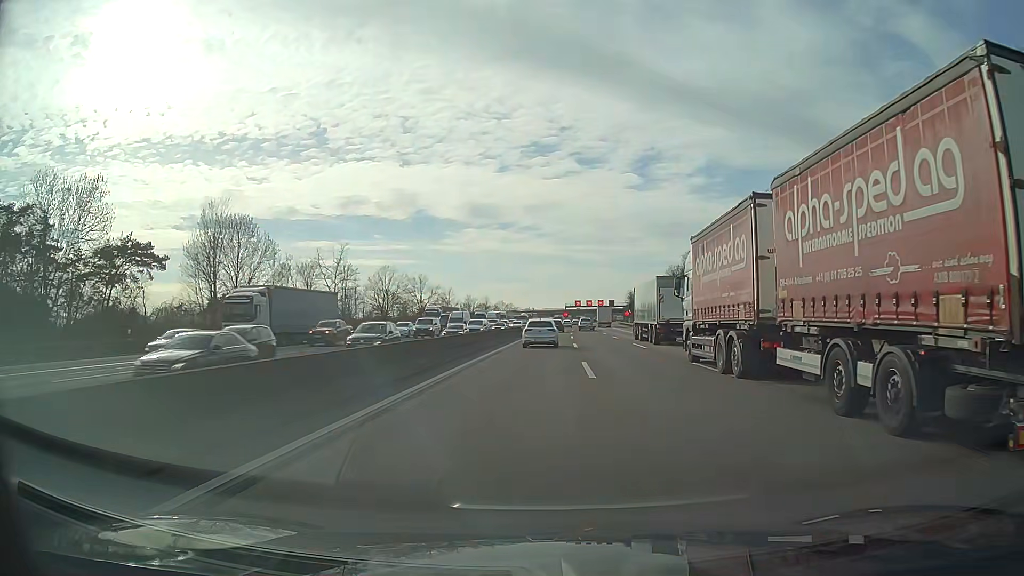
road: motorway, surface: asphalt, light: Day
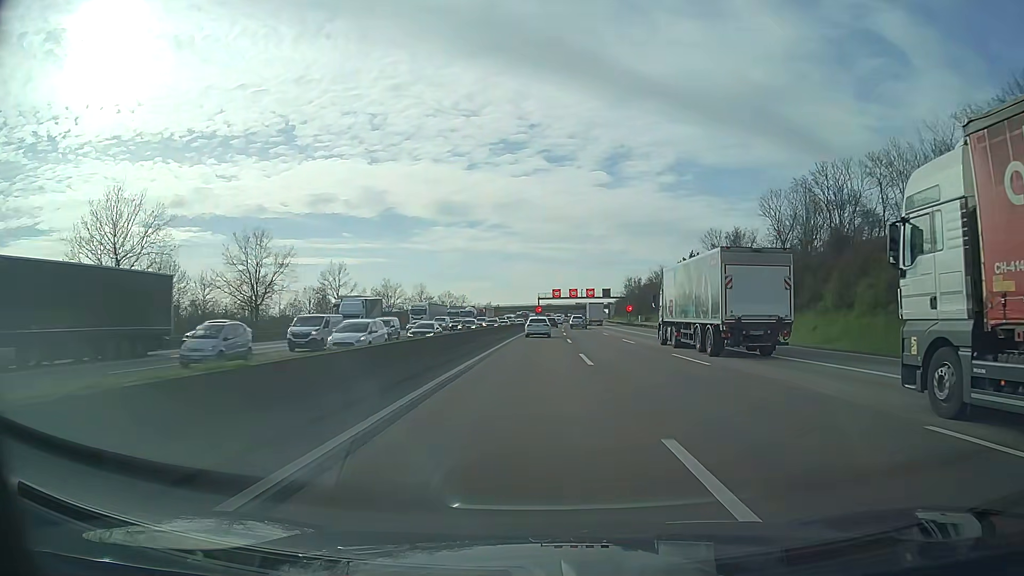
(+1.3, +68.8) m; +2°
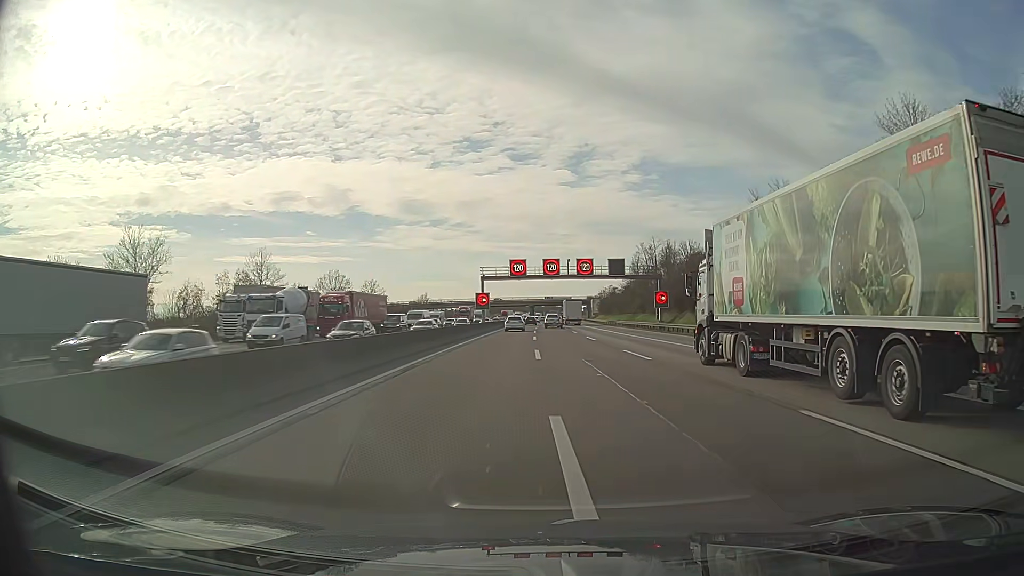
(+1.9, +70.5) m; +3°
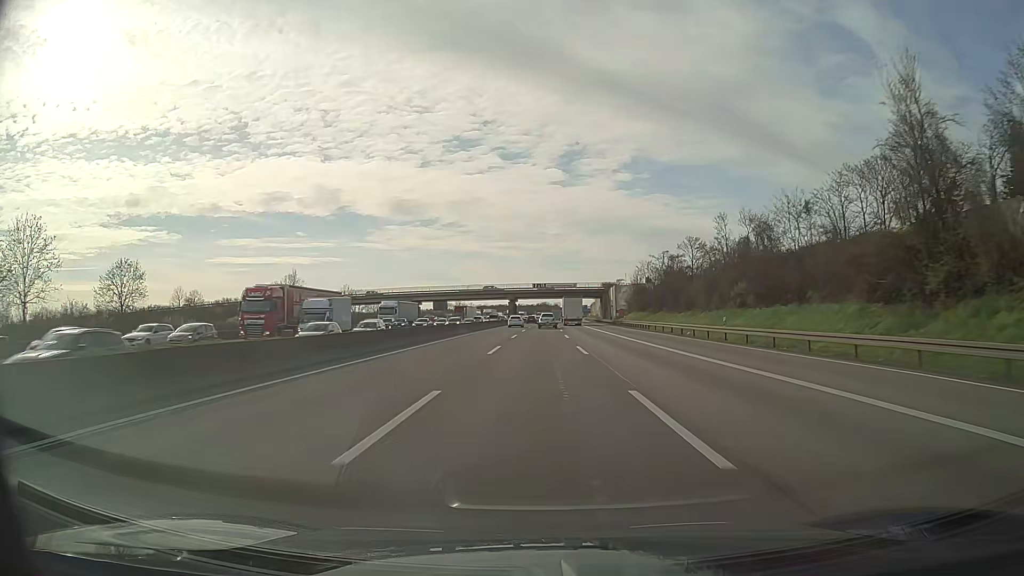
(+0.6, +87.1) m; +1°
(0, +10) (0, +20) (0, +30) (0, +40) (0, +50) (0, +60) (0, +70) (0, +80) (0, +90) (0, +100) m
